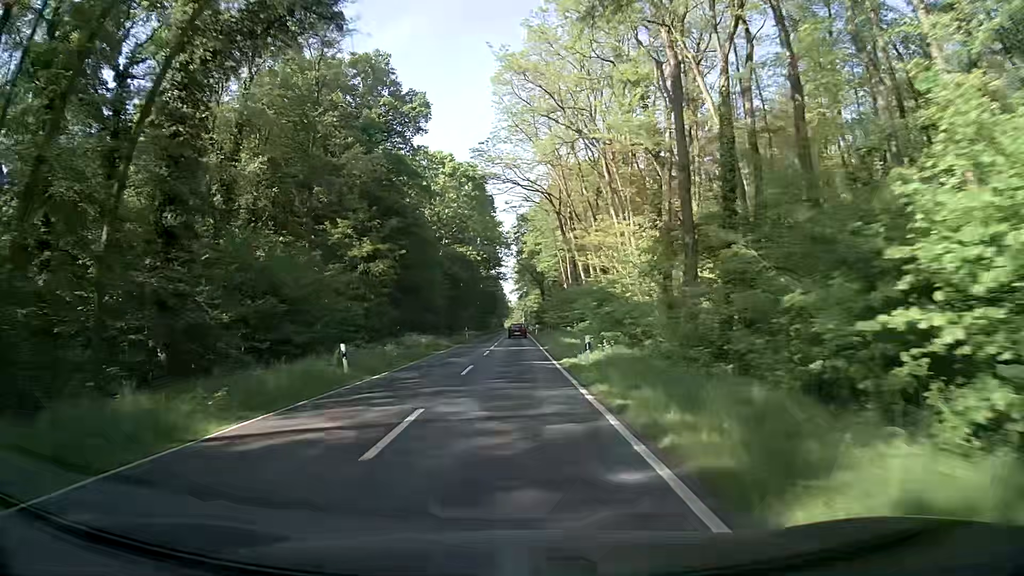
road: secondary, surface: asphalt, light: Day
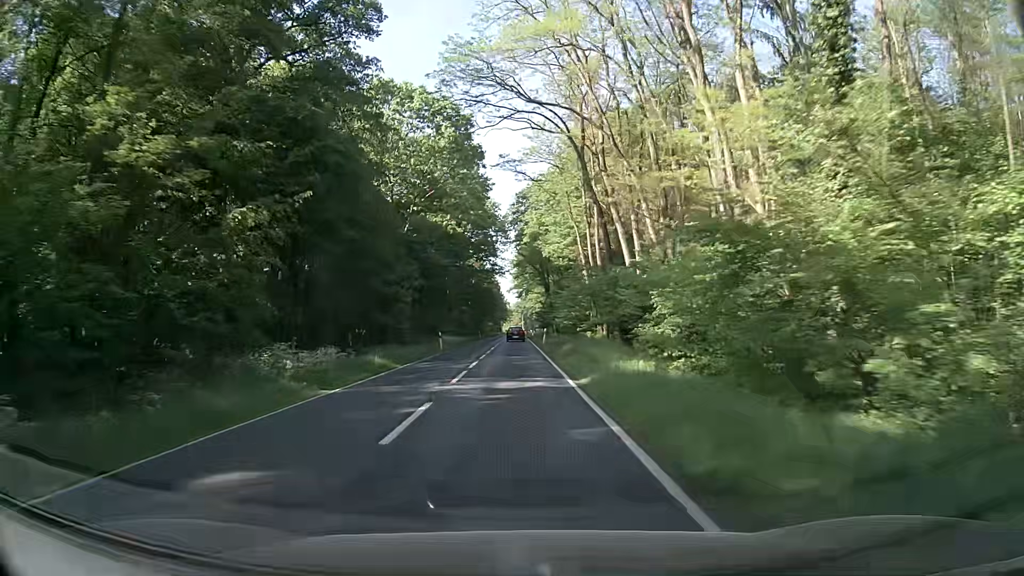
(+0.1, +22.8) m; +1°
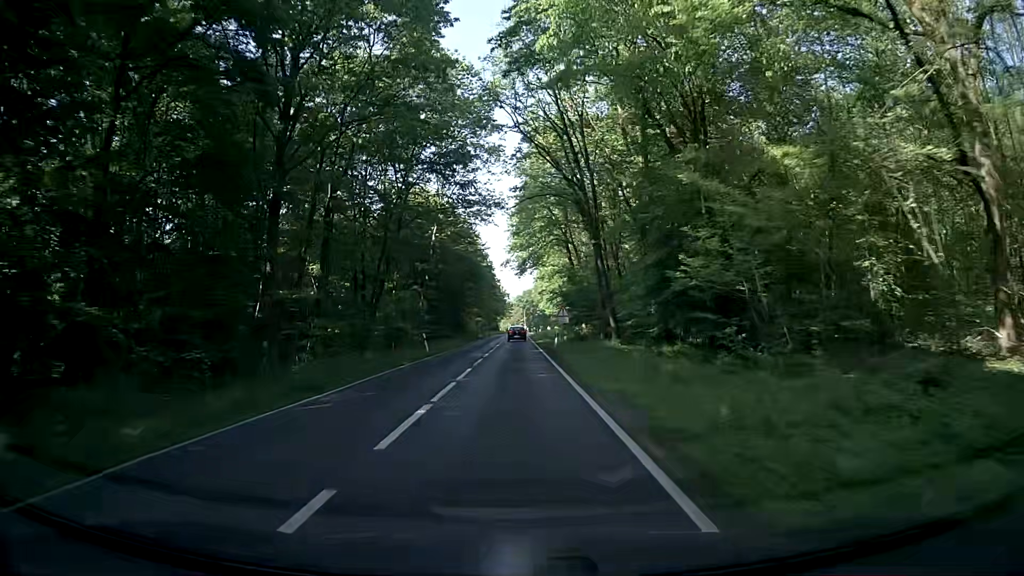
(-0.5, +57.1) m; -1°
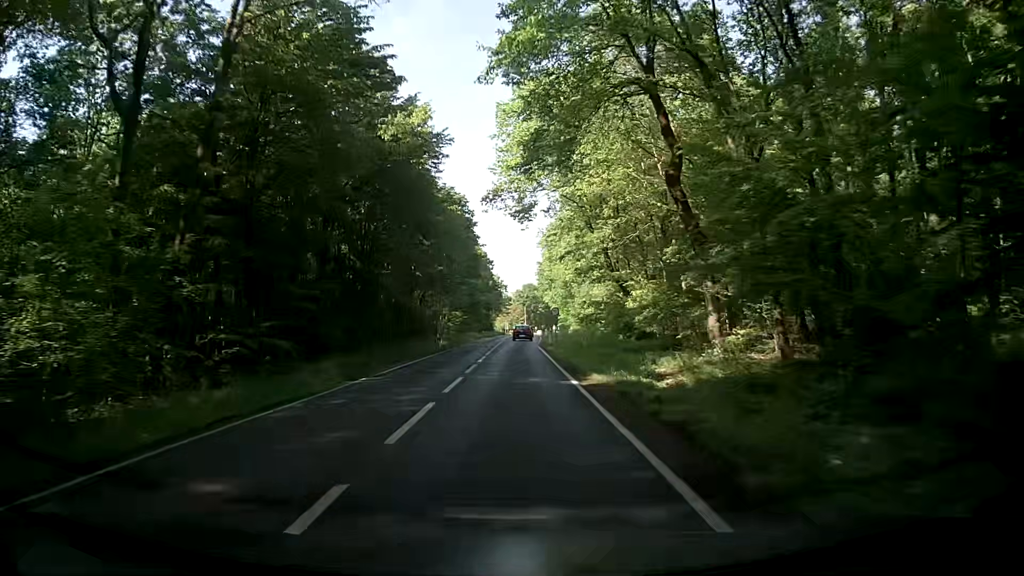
(-0.1, +45.9) m; +1°
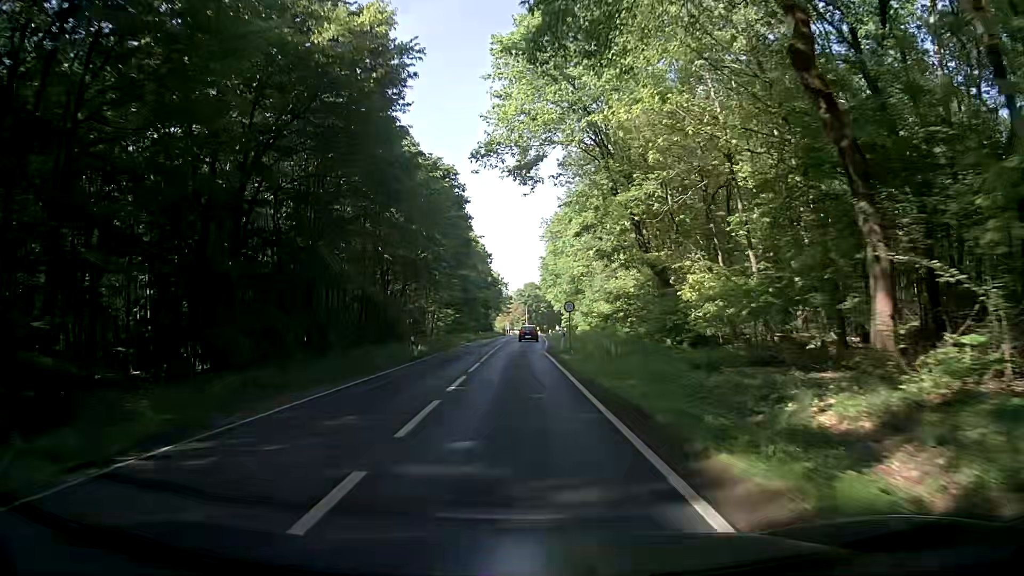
(-0.2, +11.5) m; -1°
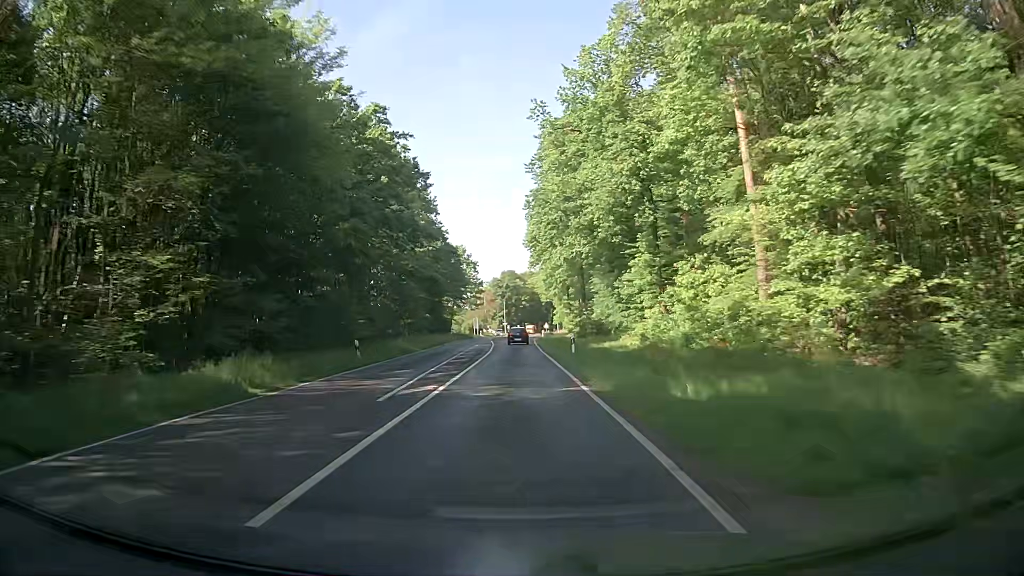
(+0.8, +57.4) m; +2°
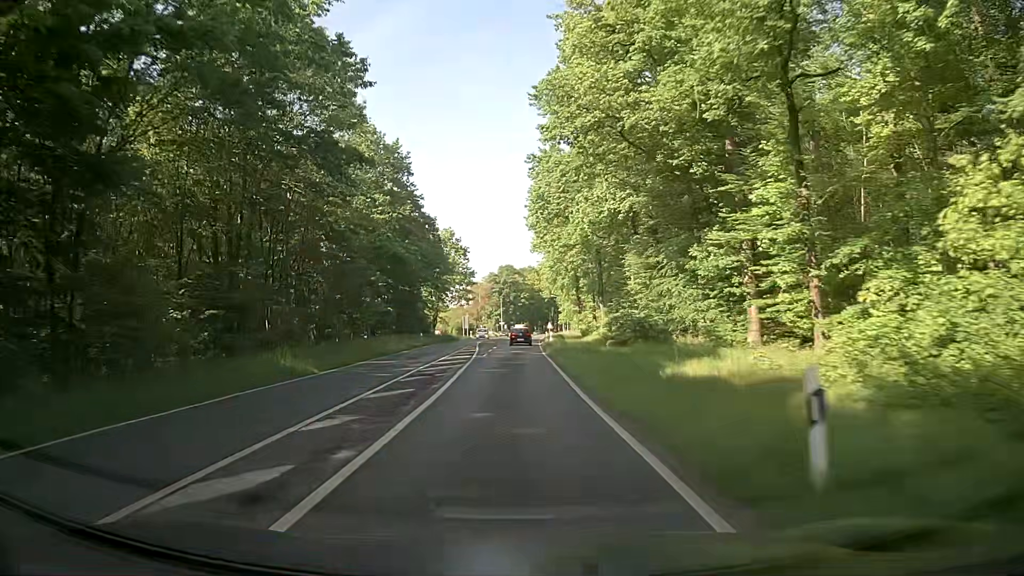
(-0.1, +23.0) m; -1°
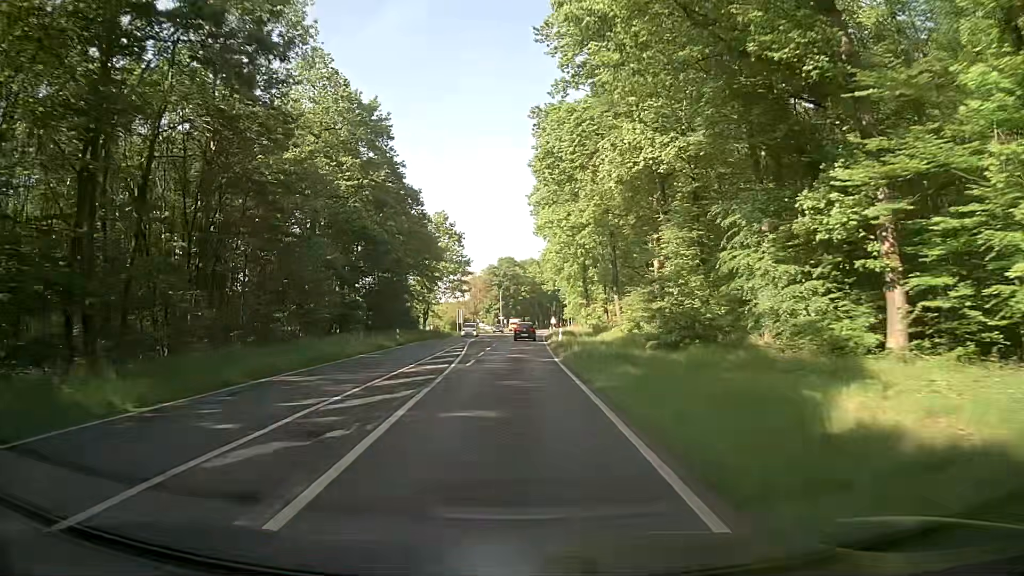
(+0.1, +11.5) m; +1°
(0, +10) (0, +20) (0, +30) (0, +40) (0, +50) (0, +60) (0, +70) (+1, +80) (+1, +90) (+1, +100) m
